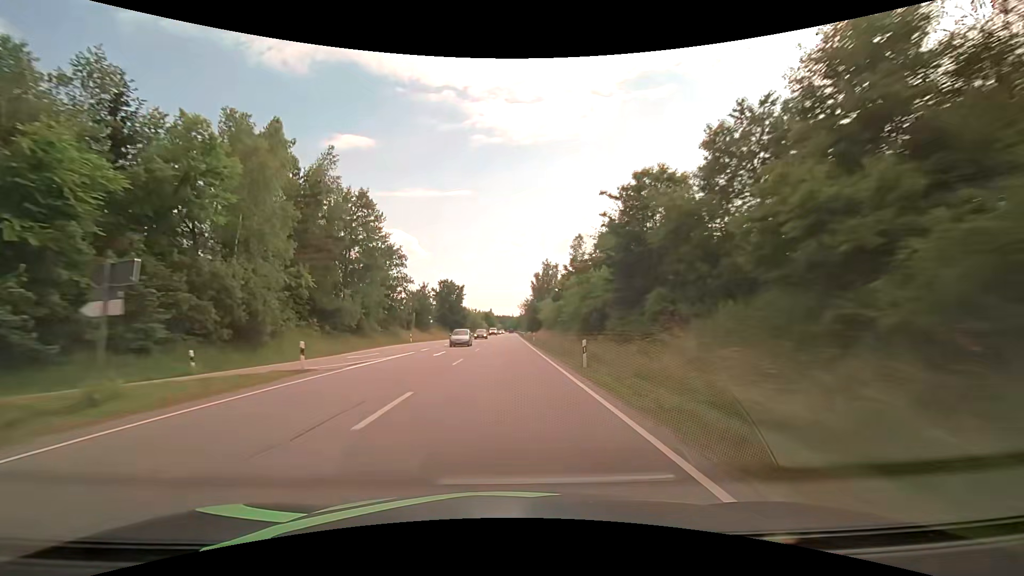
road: primary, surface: asphalt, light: Day
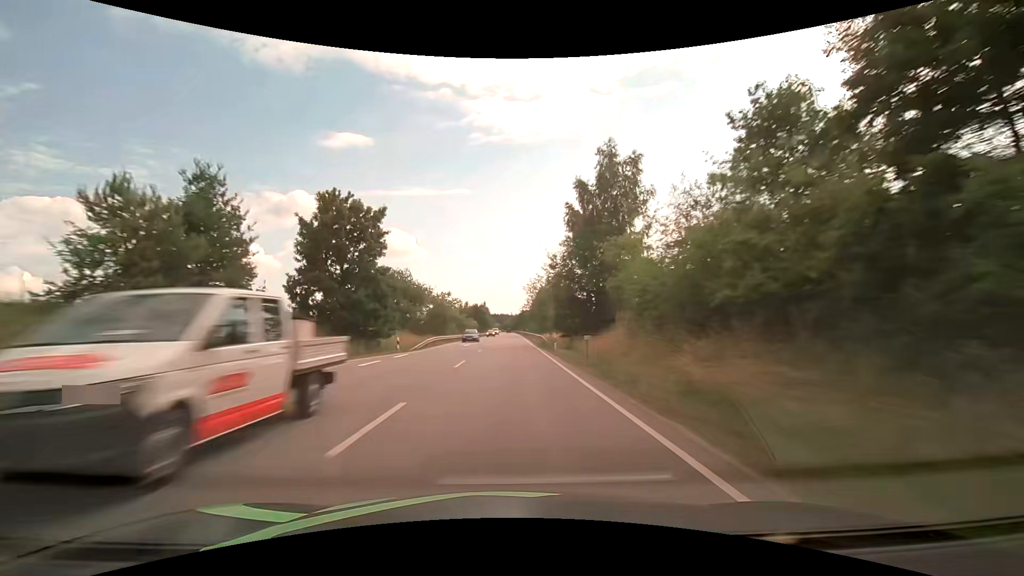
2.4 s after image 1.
(+0.2, +63.1) m; 0°
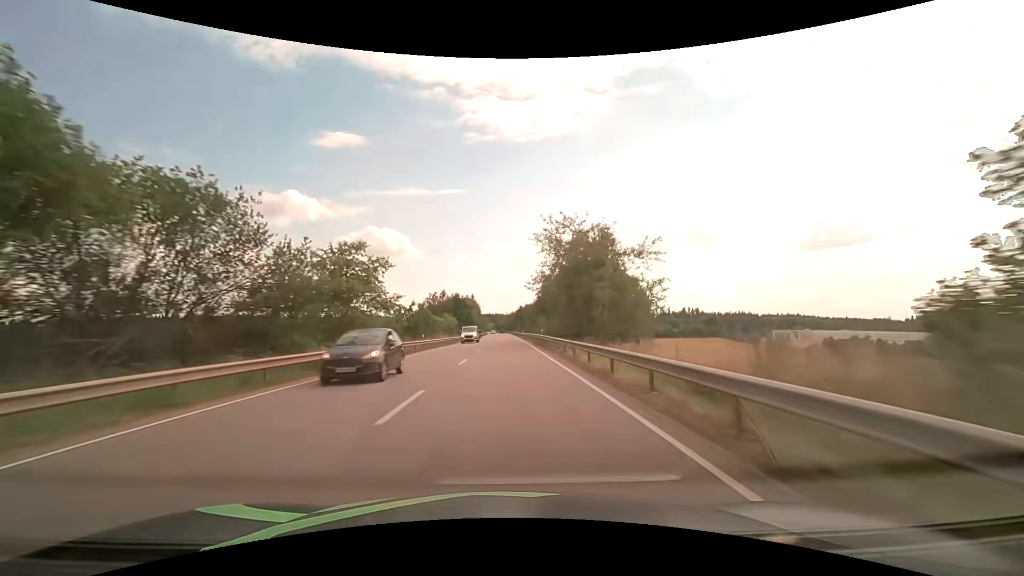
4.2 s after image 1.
(+0.2, +47.4) m; +1°
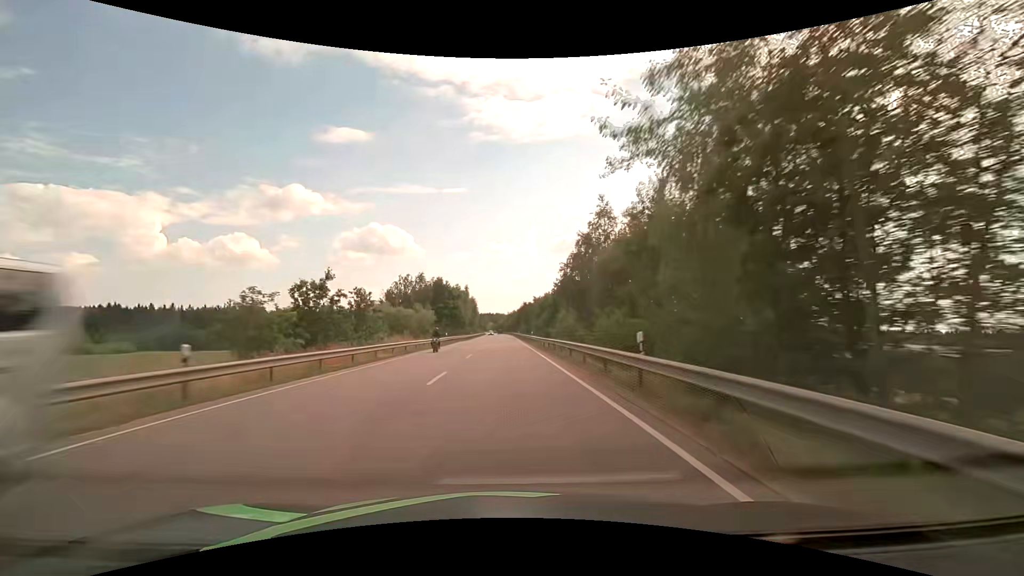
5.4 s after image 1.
(0.0, +31.6) m; 0°
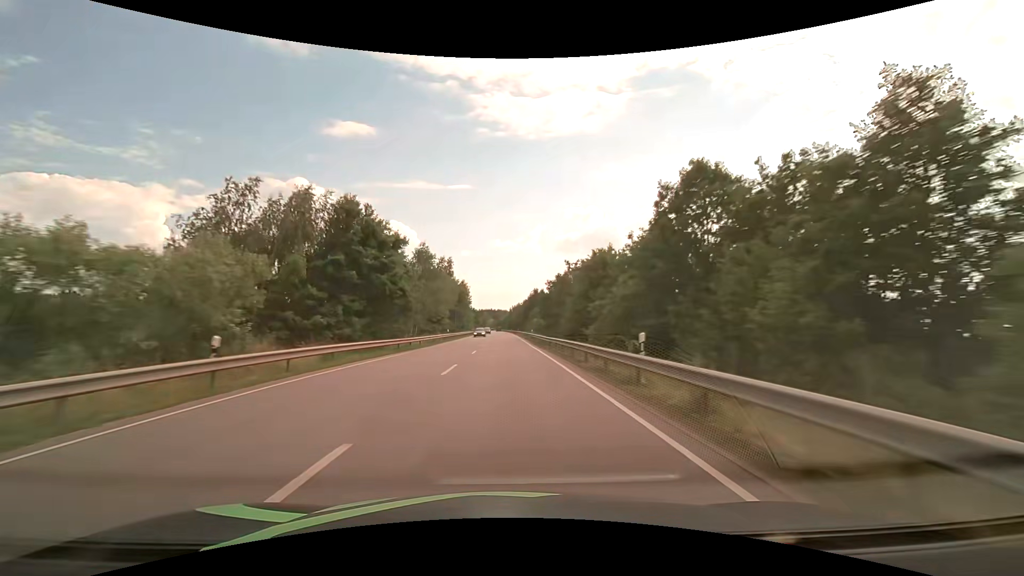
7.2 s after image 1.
(-0.2, +47.5) m; 0°
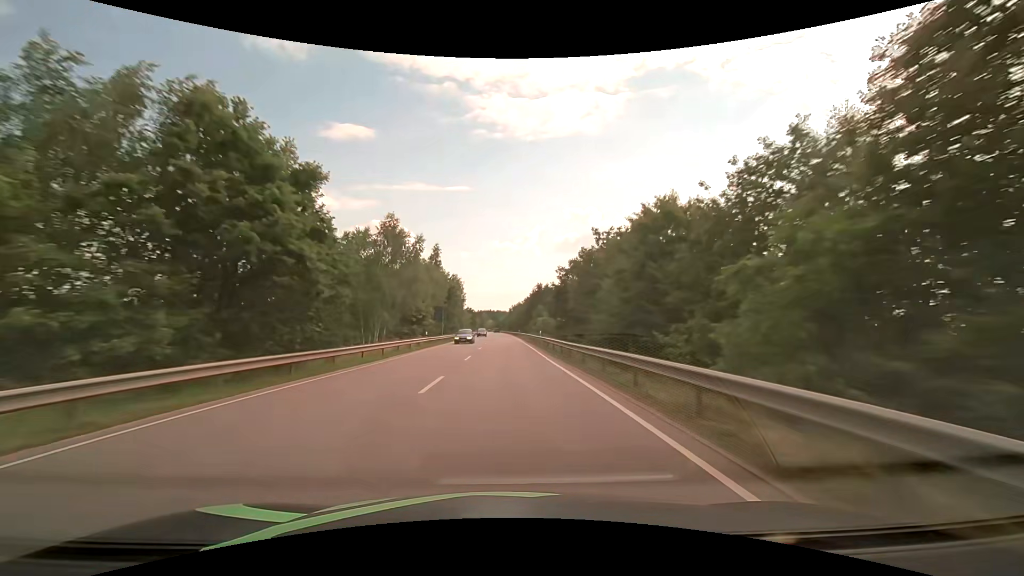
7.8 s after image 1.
(0.0, +15.8) m; 0°
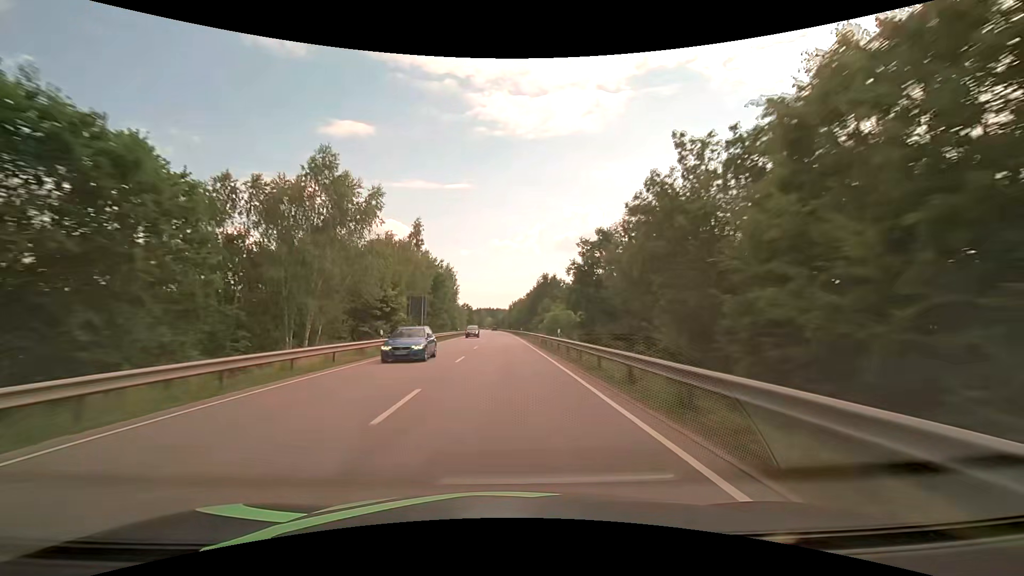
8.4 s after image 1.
(0.0, +15.8) m; -1°
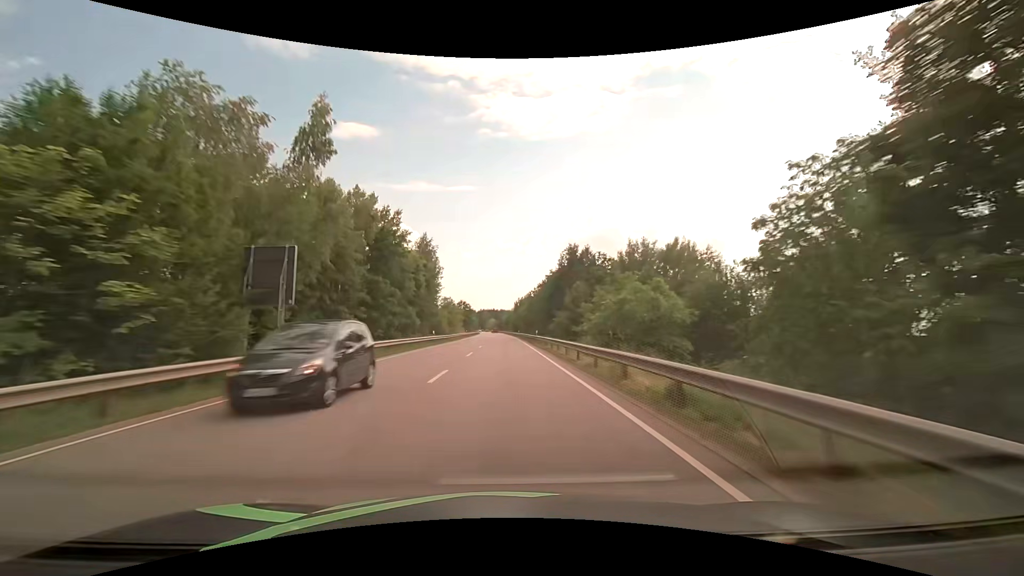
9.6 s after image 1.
(0.0, +31.7) m; 0°
(0, +10) (0, +20) (0, +30) (0, +40) (-1, +50) (-1, +60) (-1, +70) (-1, +80) (-1, +90) (-2, +100) m
